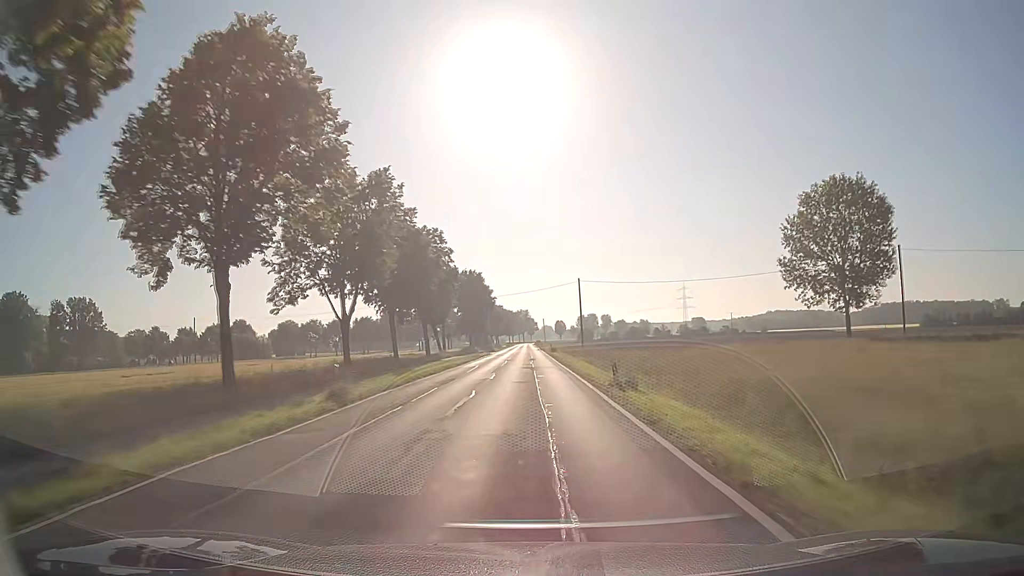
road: secondary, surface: asphalt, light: Day
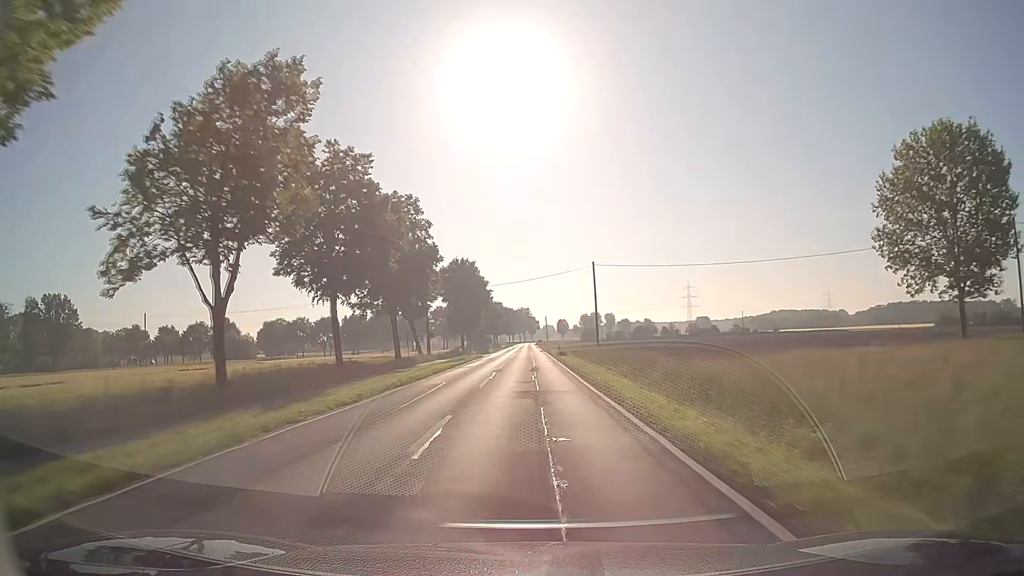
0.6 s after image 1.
(0.0, +15.8) m; 0°
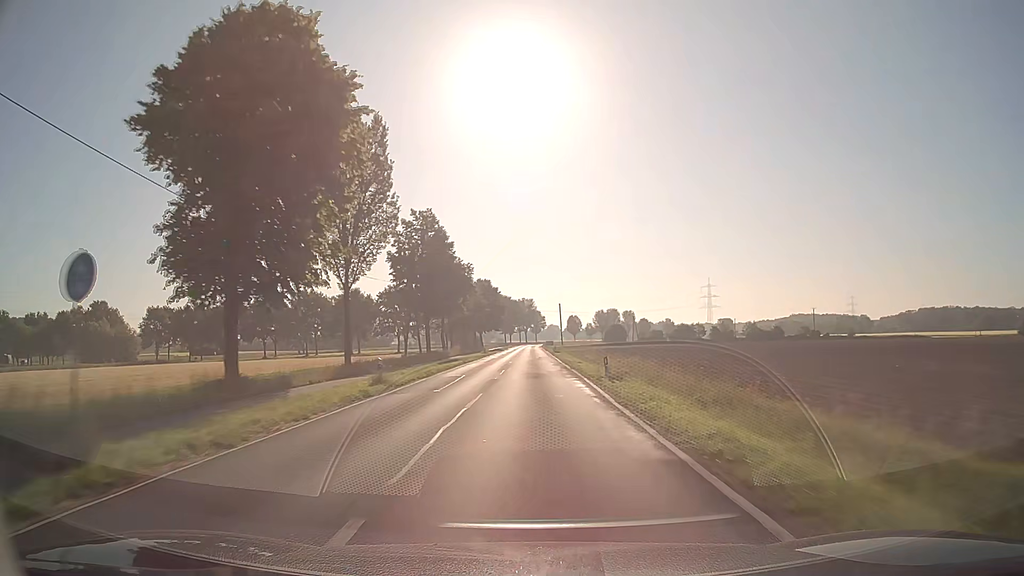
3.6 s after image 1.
(-0.2, +79.1) m; 0°
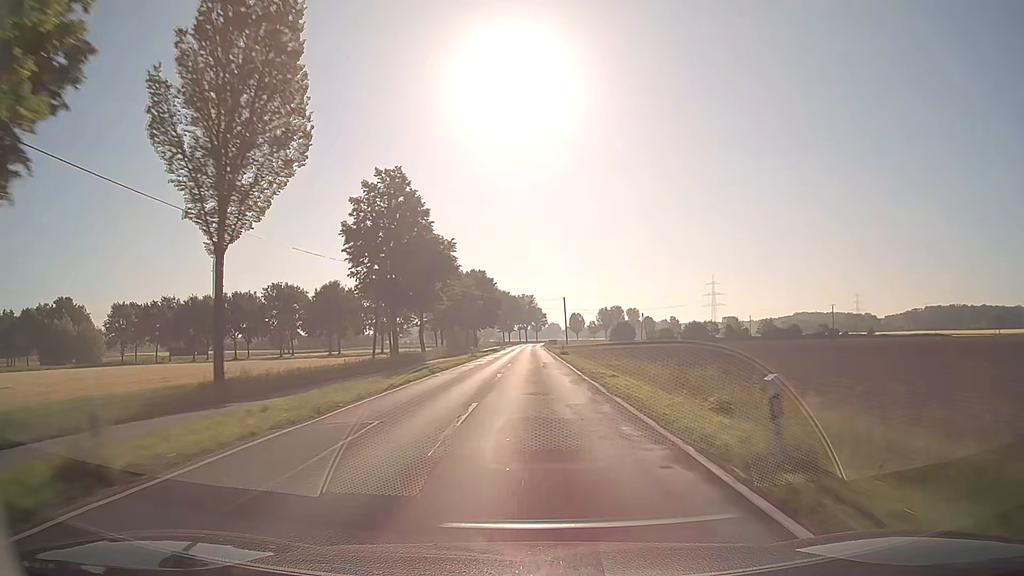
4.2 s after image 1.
(0.0, +15.8) m; 0°
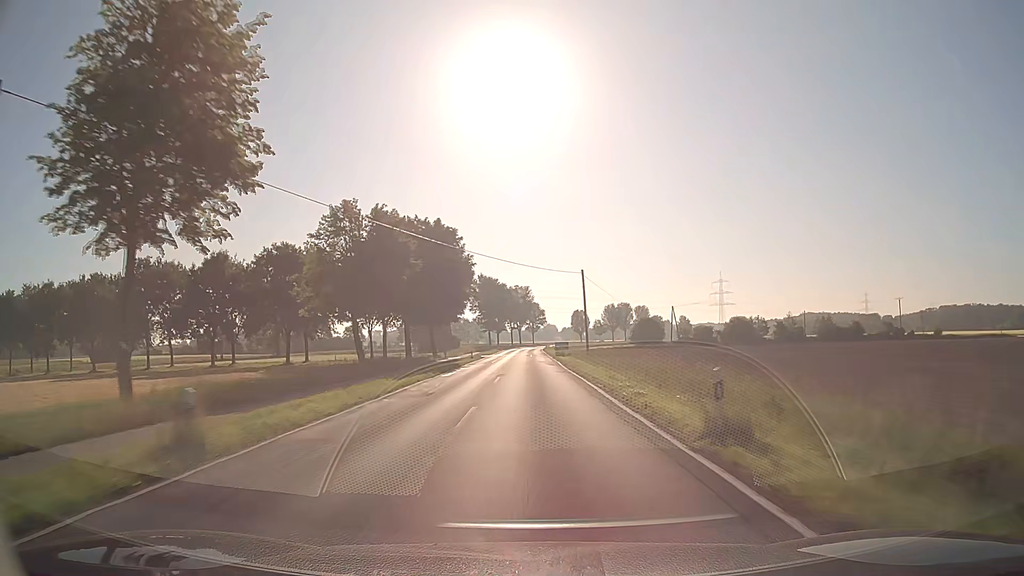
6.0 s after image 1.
(+0.1, +47.5) m; 0°
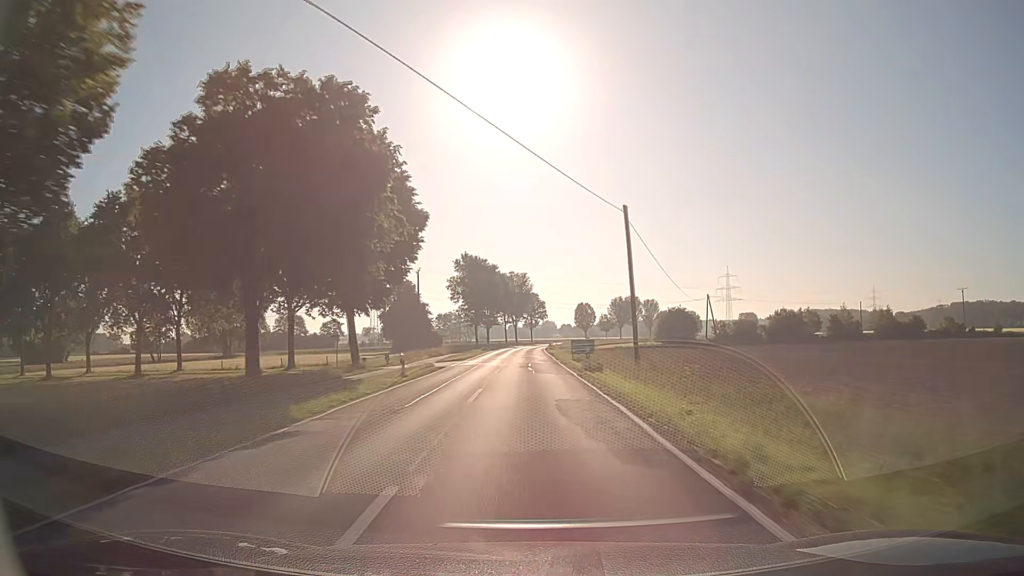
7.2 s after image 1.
(+0.1, +31.6) m; 0°
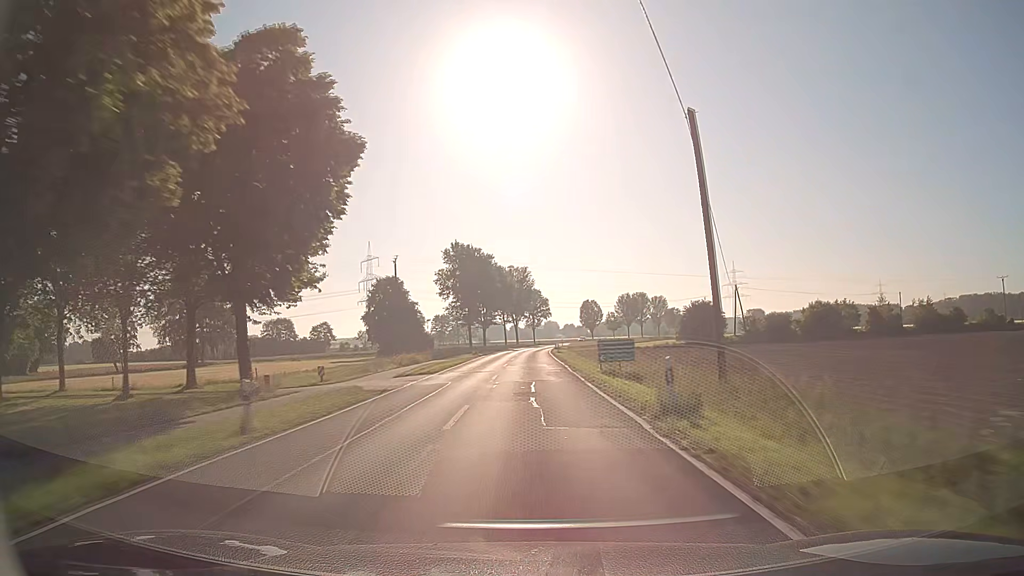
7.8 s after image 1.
(0.0, +15.8) m; 0°
(0, +10) (0, +20) (0, +30) (0, +40) (0, +50) (0, +60) (0, +70) (0, +80) (+1, +90) (+1, +100) m
